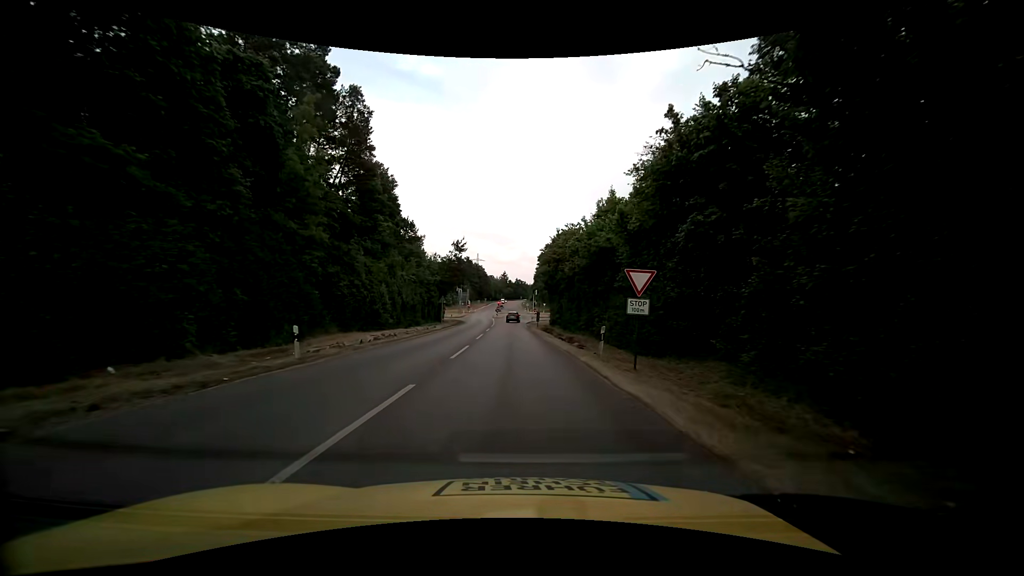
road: tertiary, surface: asphalt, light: Day
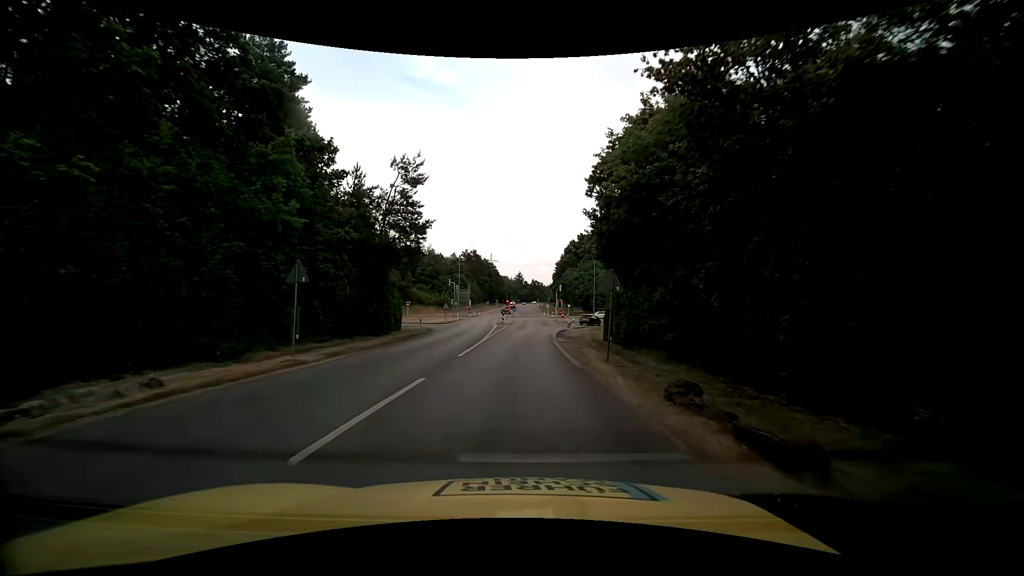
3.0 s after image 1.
(-0.6, +35.0) m; -2°
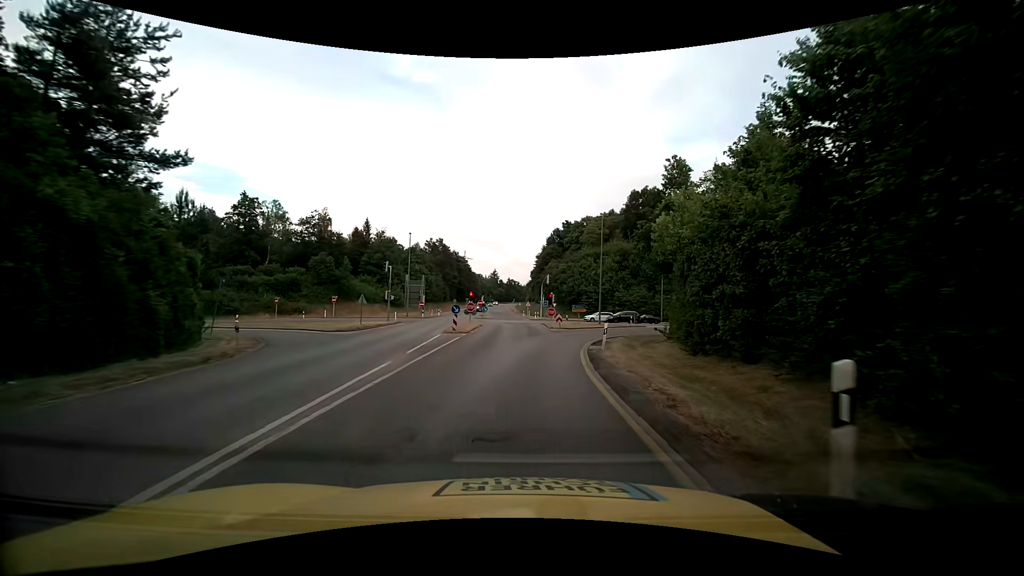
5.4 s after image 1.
(+0.3, +27.0) m; +3°
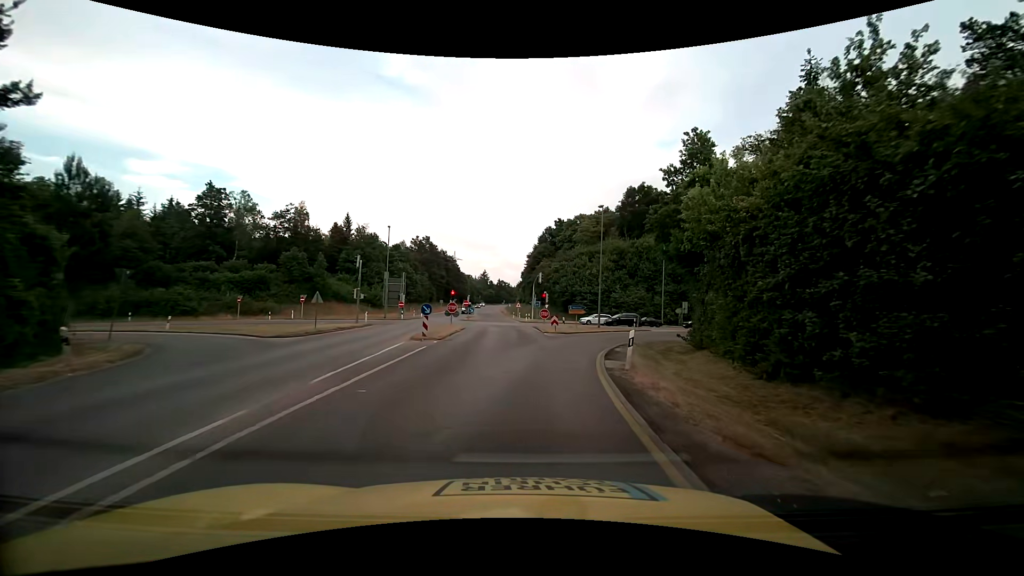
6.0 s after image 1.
(0.0, +6.5) m; +1°
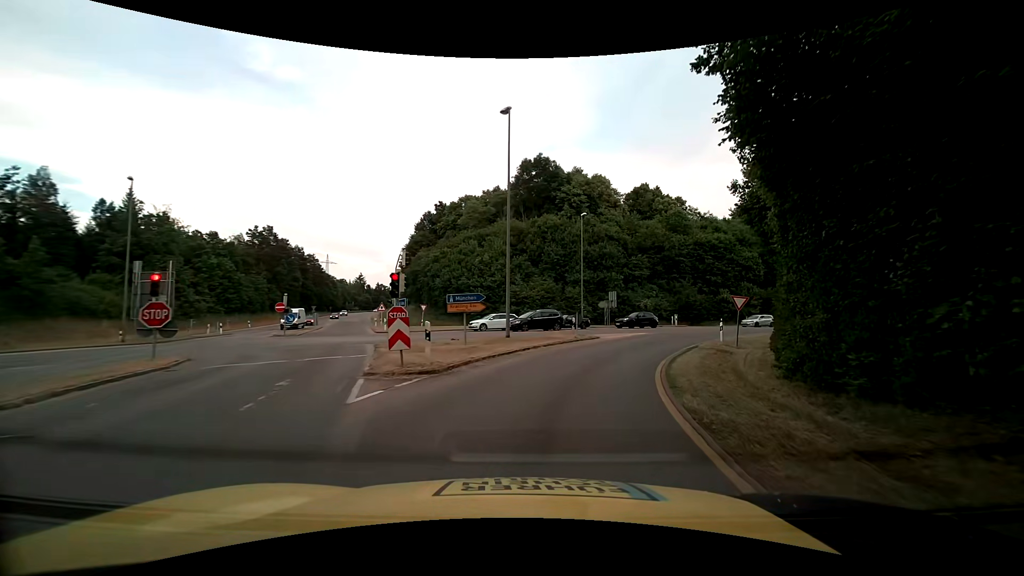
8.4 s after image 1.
(+2.2, +24.2) m; +13°
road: secondary_link
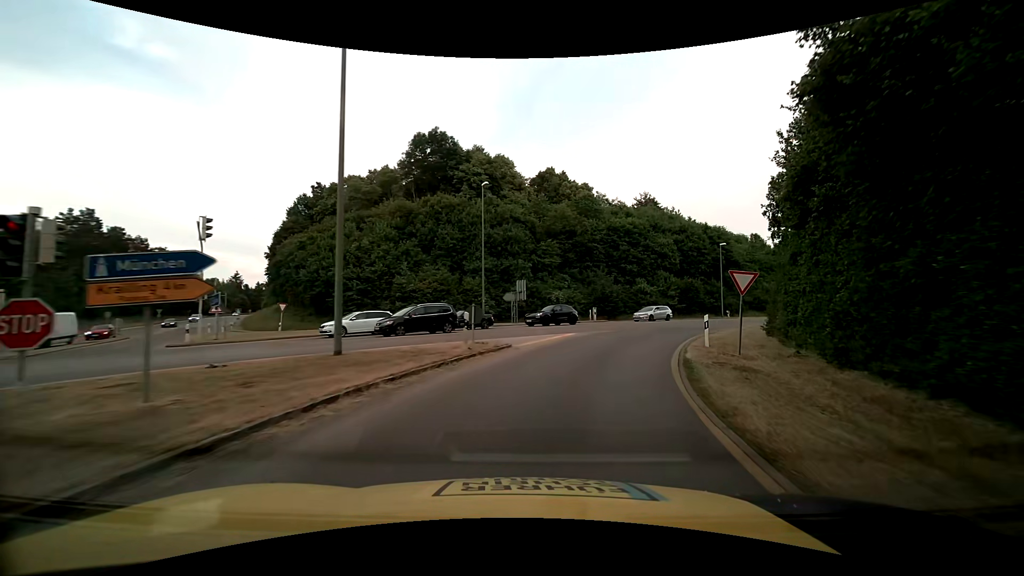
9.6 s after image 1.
(+1.1, +12.0) m; +11°
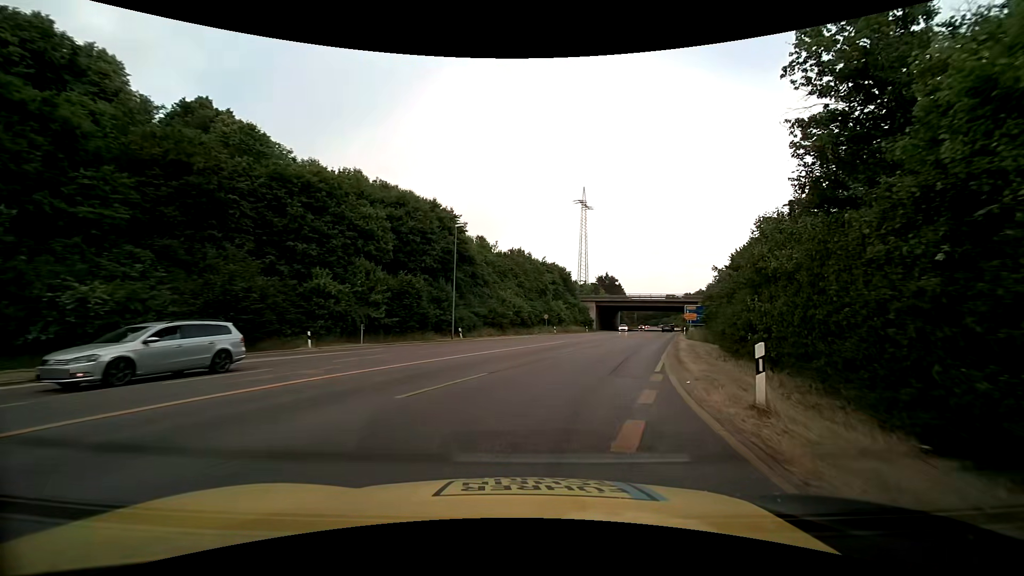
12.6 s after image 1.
(+8.2, +28.5) m; +31°
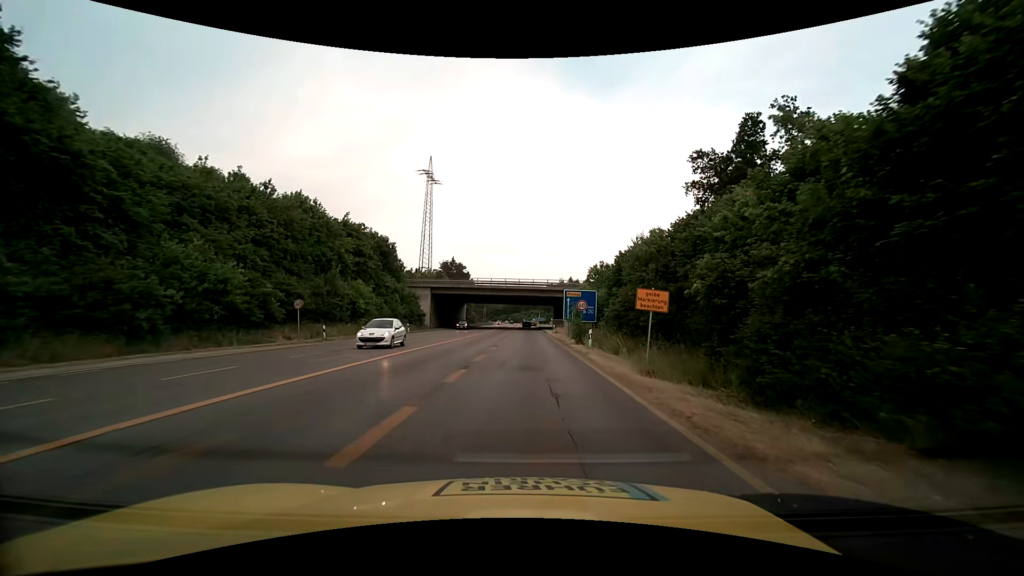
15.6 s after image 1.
(+7.6, +32.5) m; +18°
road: secondary
